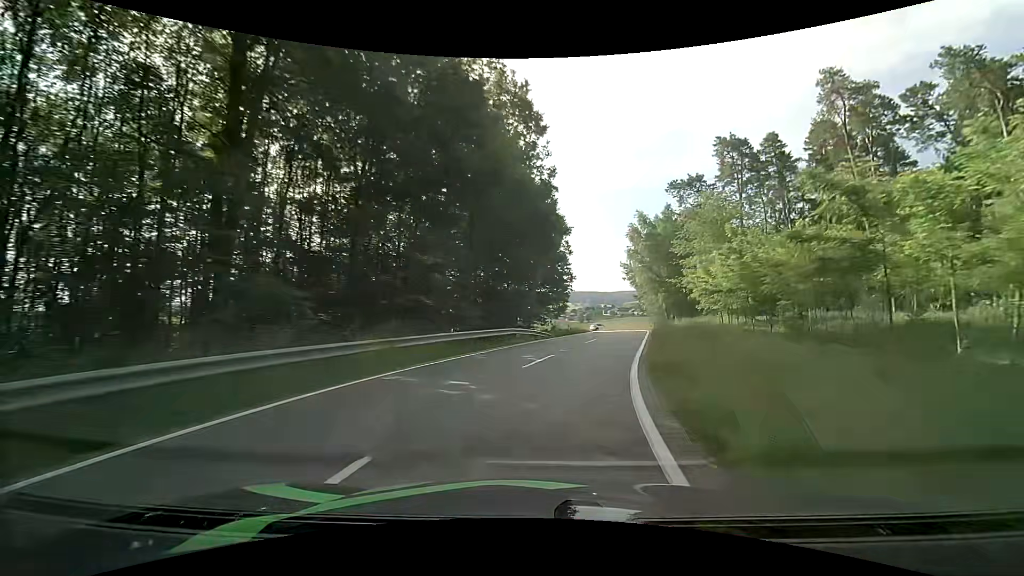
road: tertiary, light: Day
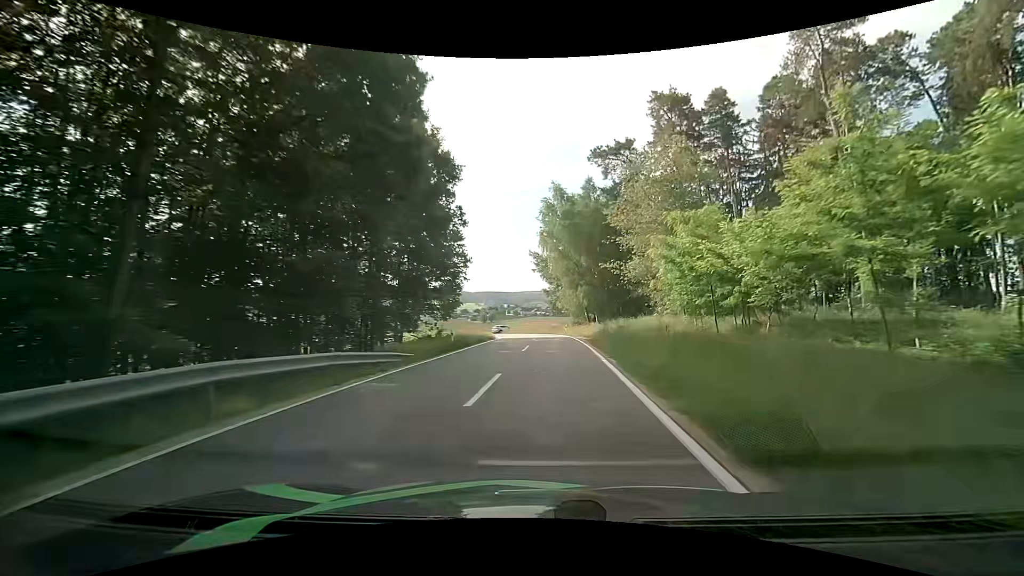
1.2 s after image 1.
(+1.6, +17.5) m; +11°
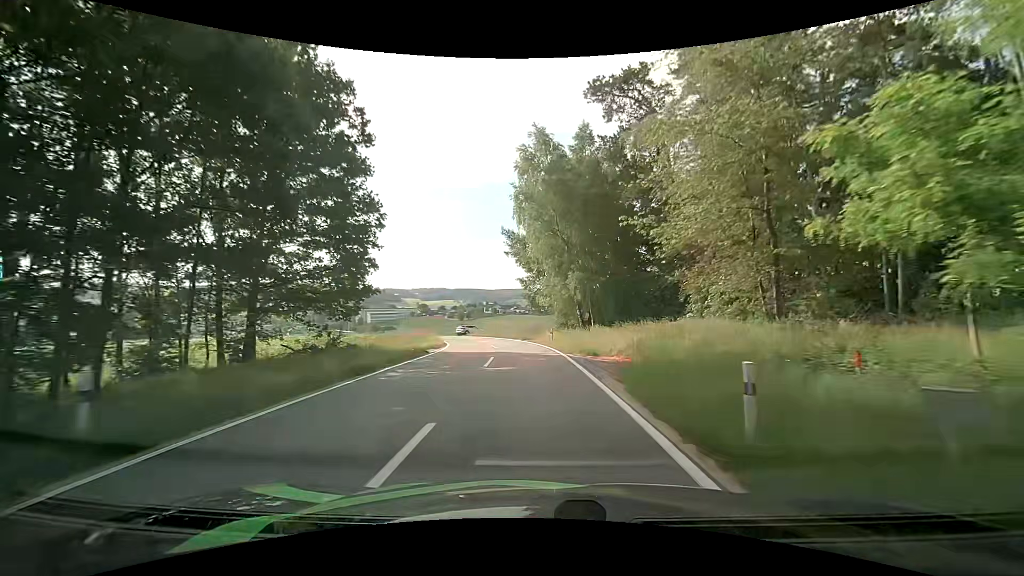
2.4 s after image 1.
(+0.7, +17.2) m; +3°
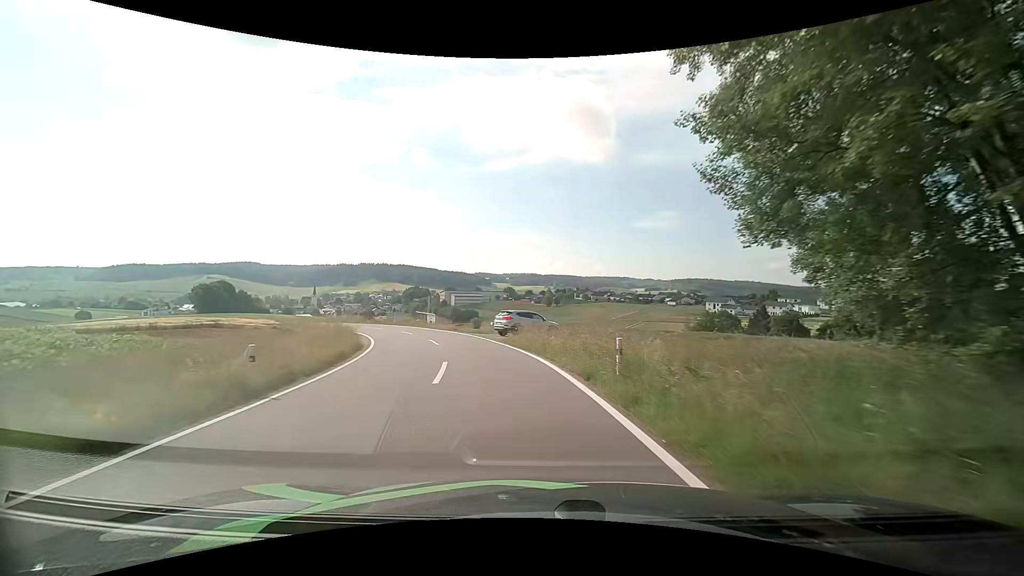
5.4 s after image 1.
(-3.0, +40.9) m; -10°
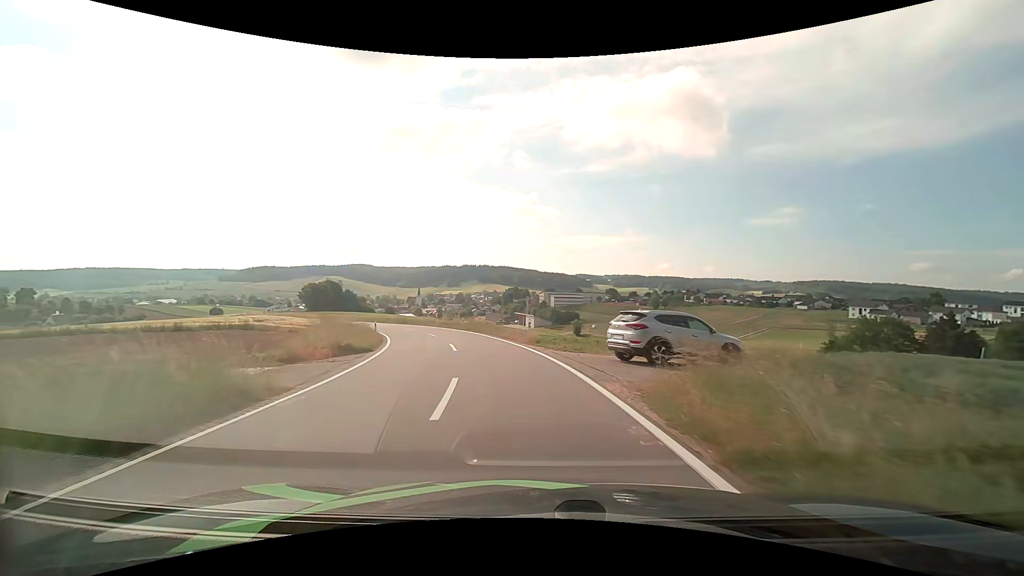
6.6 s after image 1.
(-1.3, +15.3) m; -11°
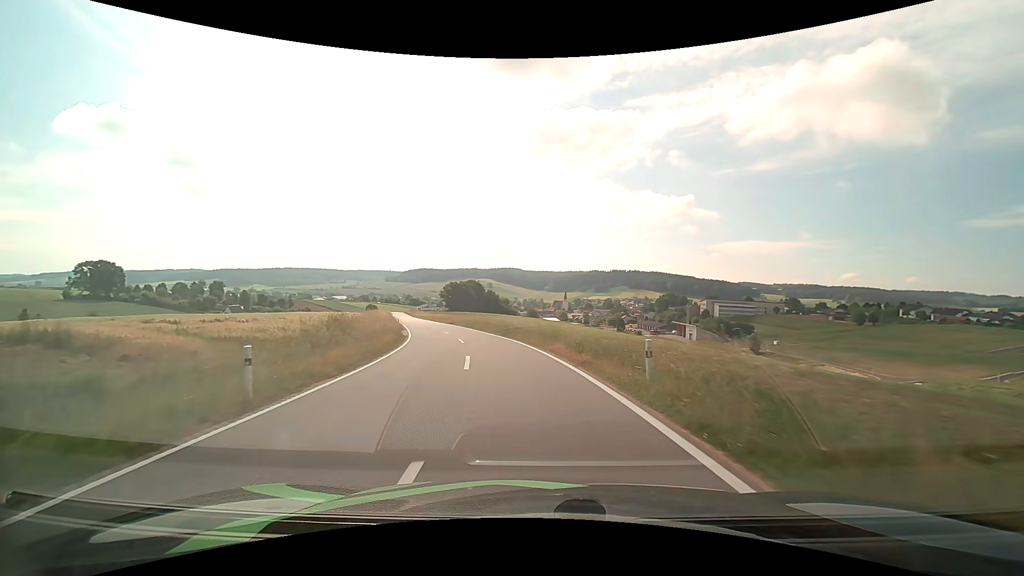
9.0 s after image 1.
(-4.7, +30.0) m; -16°
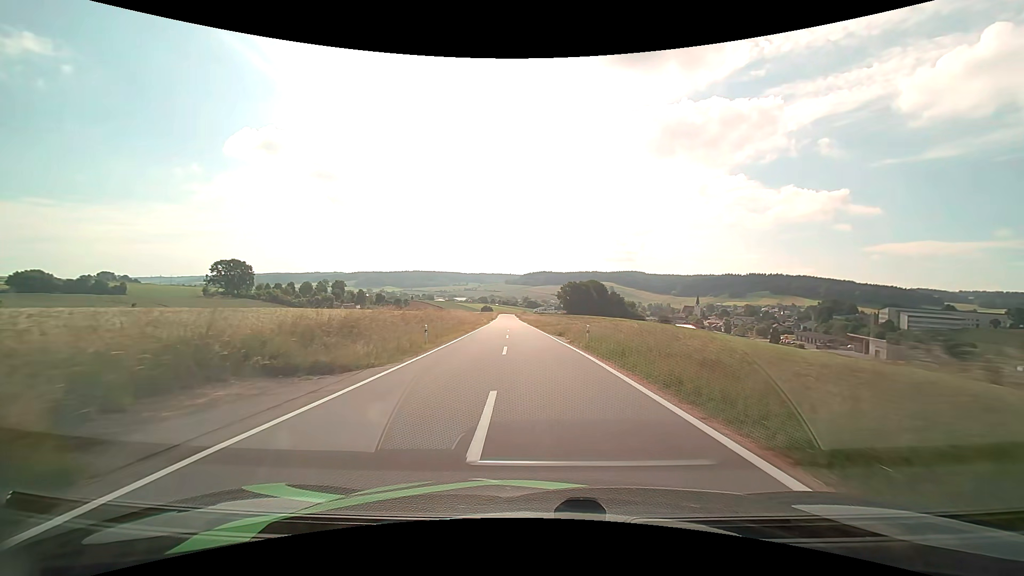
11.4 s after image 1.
(-4.9, +31.9) m; -14°
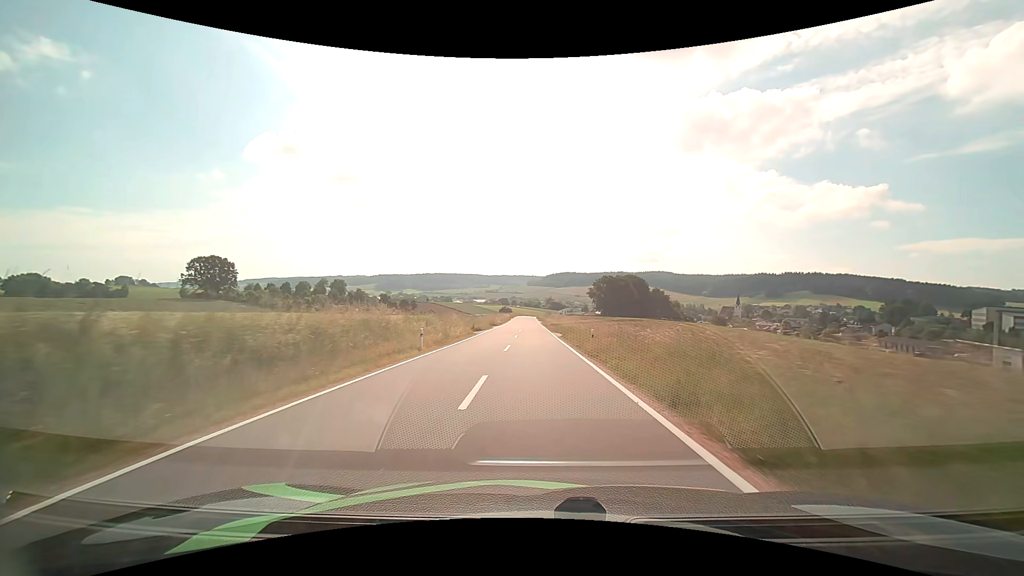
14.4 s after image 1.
(-1.7, +46.1) m; -3°
(0, +10) (0, +20) (0, +30) (-1, +40) (-1, +50) (-1, +60) (-1, +70) (-1, +80) (-1, +90) (-1, +100) m
